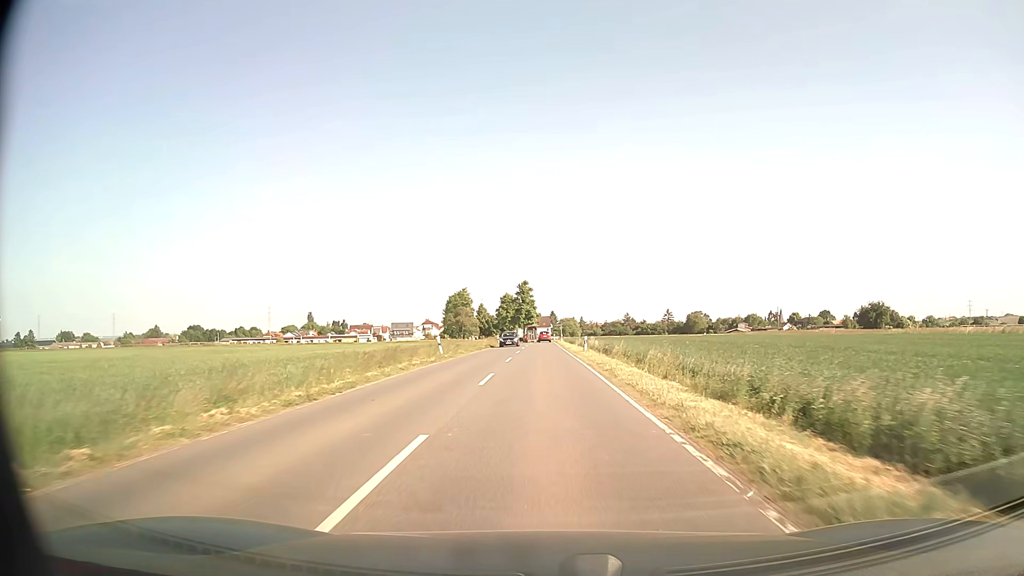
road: secondary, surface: asphalt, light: Day
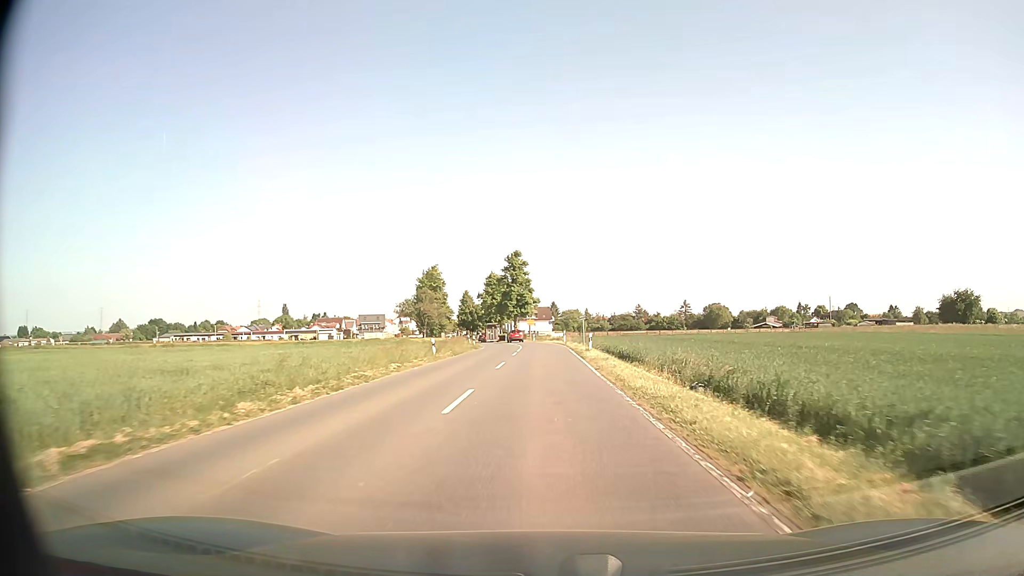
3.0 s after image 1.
(-0.2, +53.8) m; 0°
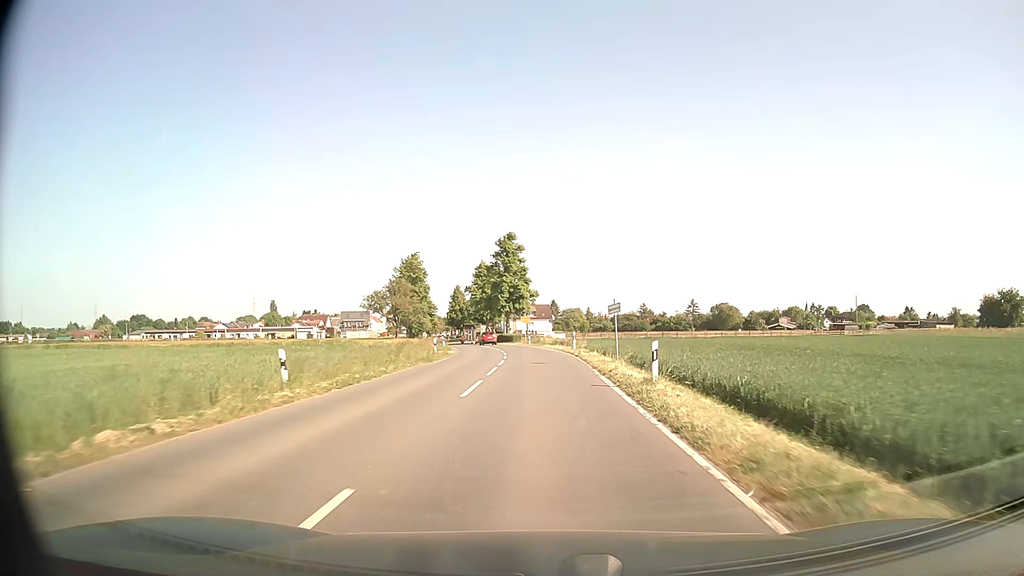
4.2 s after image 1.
(0.0, +21.3) m; 0°
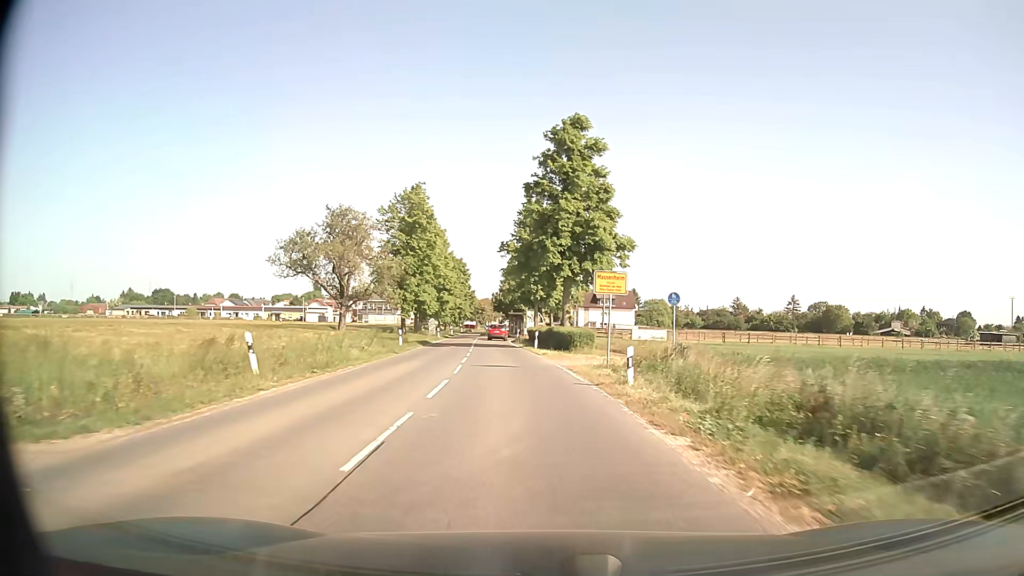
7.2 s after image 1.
(-1.3, +50.0) m; -6°
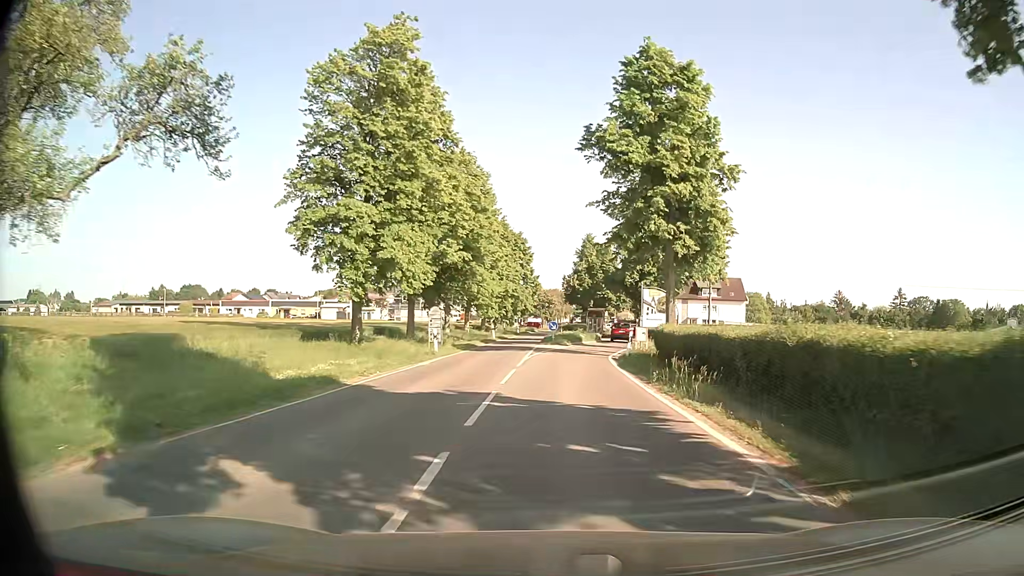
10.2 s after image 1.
(-3.2, +39.2) m; -6°
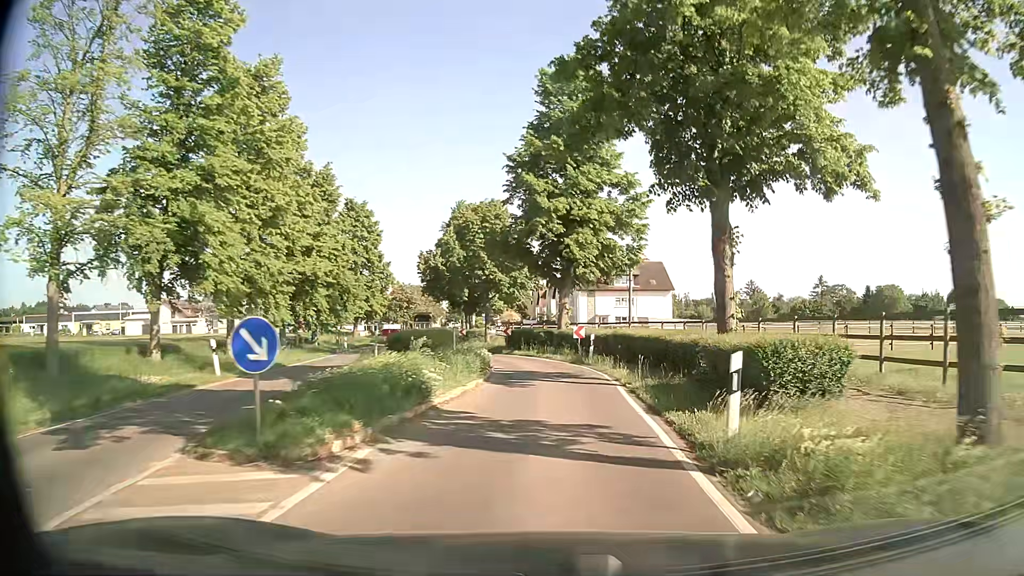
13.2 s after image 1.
(+1.8, +33.8) m; +10°
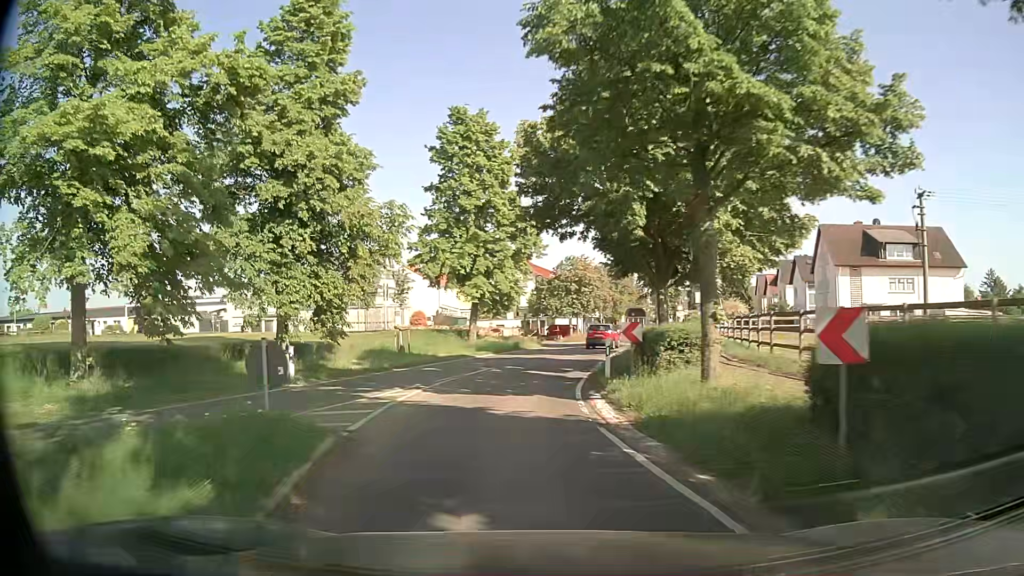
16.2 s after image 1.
(-1.8, +34.4) m; -16°
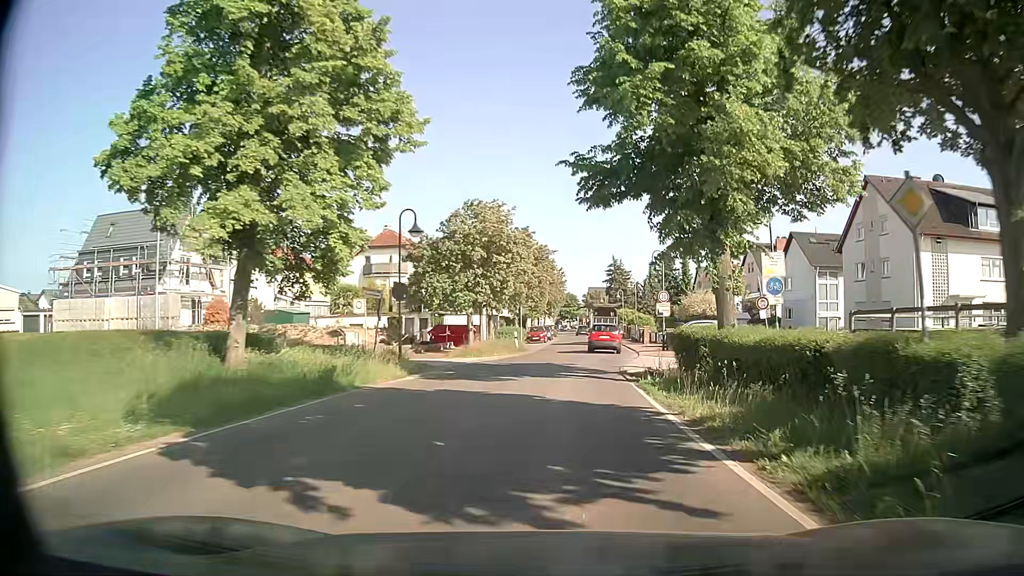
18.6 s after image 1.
(-0.7, +28.1) m; +7°
(0, +10) (+1, +20) (+2, +30) (+4, +40) (+5, +50) (+5, +60) (+6, +70) (+7, +80) (+6, +90) (+6, +100) m
